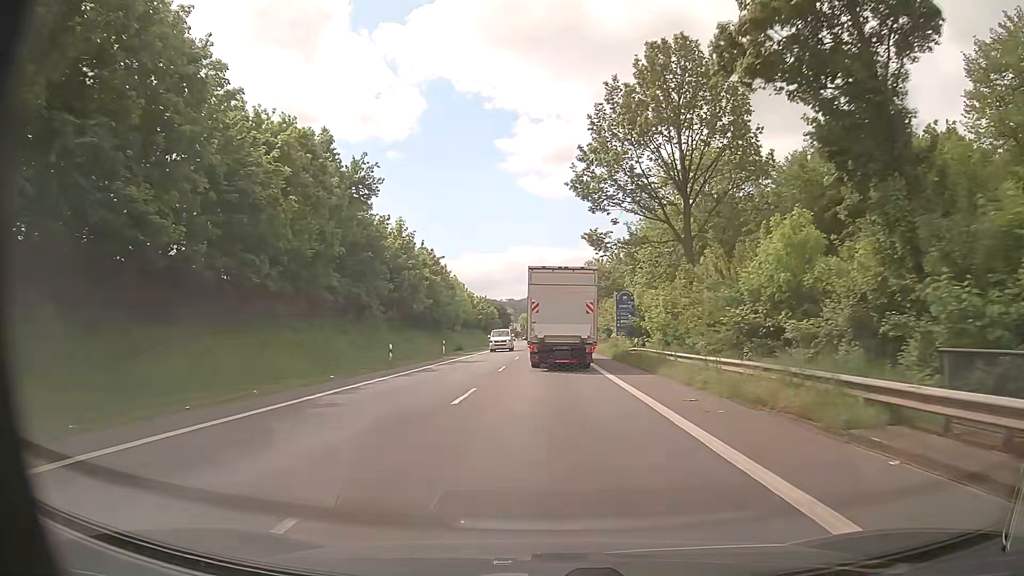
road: primary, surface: asphalt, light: Day
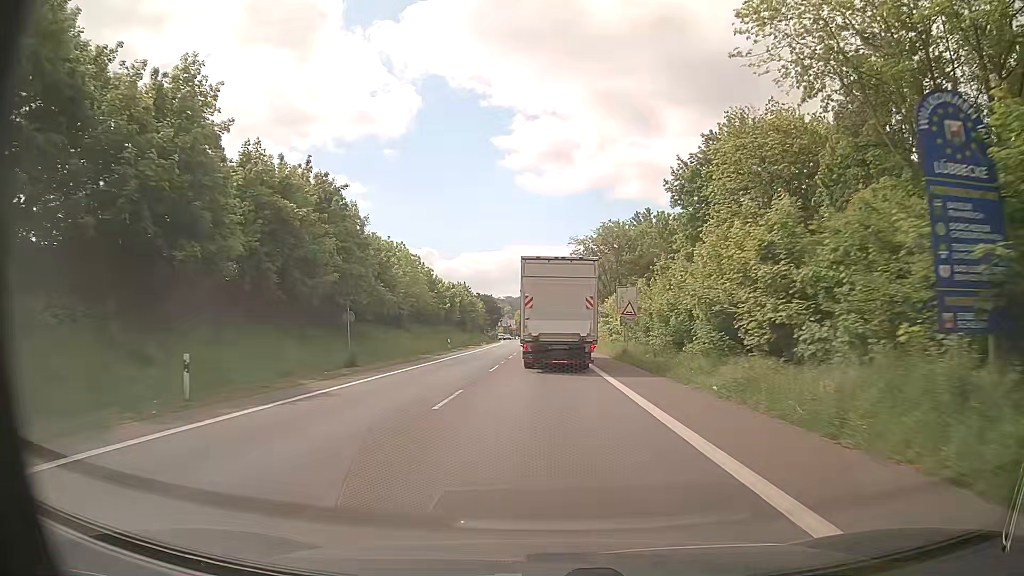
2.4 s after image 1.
(+0.2, +38.1) m; 0°
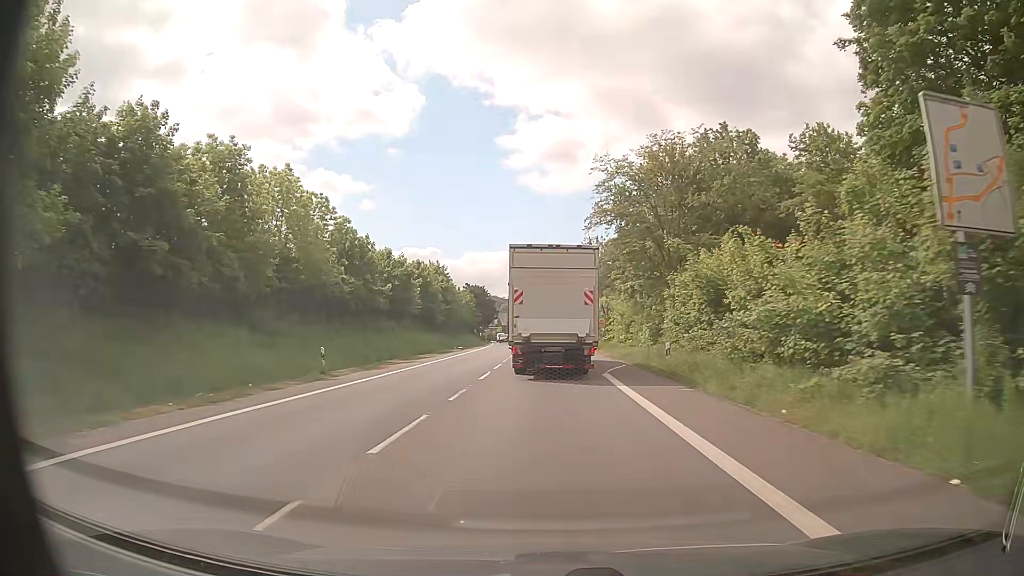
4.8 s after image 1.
(-0.1, +34.5) m; -1°
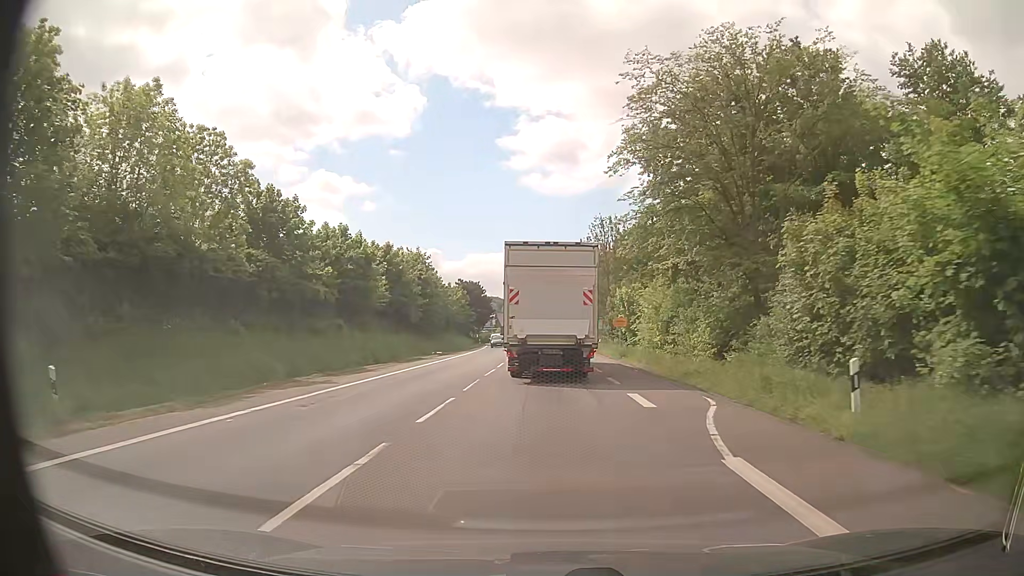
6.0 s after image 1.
(0.0, +15.4) m; 0°
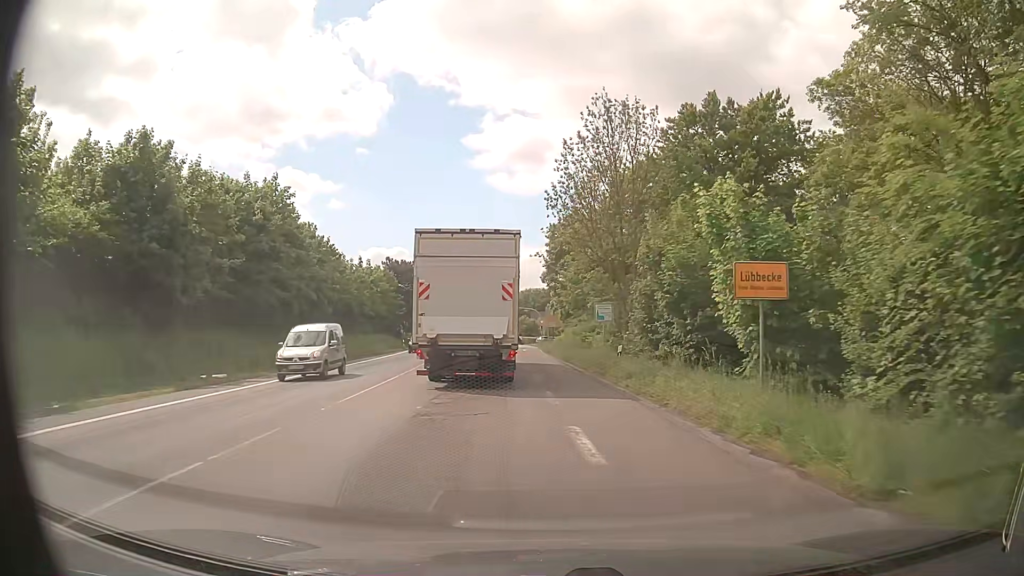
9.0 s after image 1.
(+0.8, +35.6) m; +3°
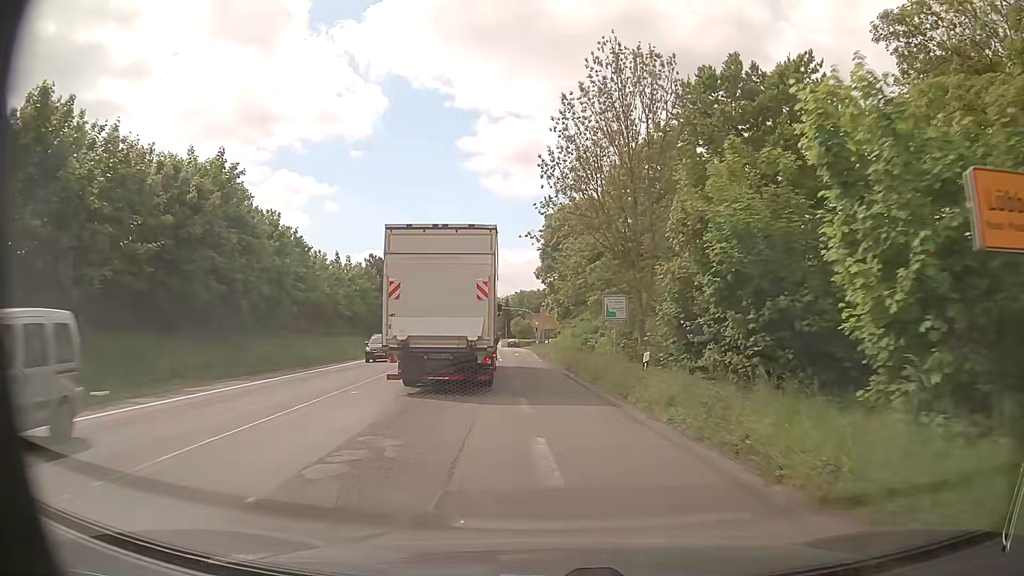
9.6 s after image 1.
(0.0, +7.0) m; +1°
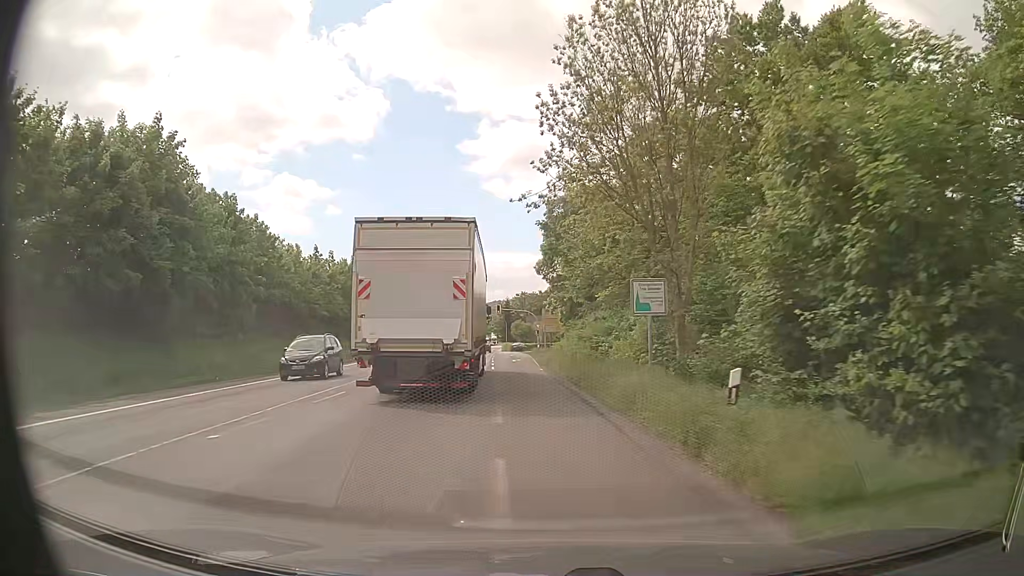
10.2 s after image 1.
(0.0, +7.3) m; 0°
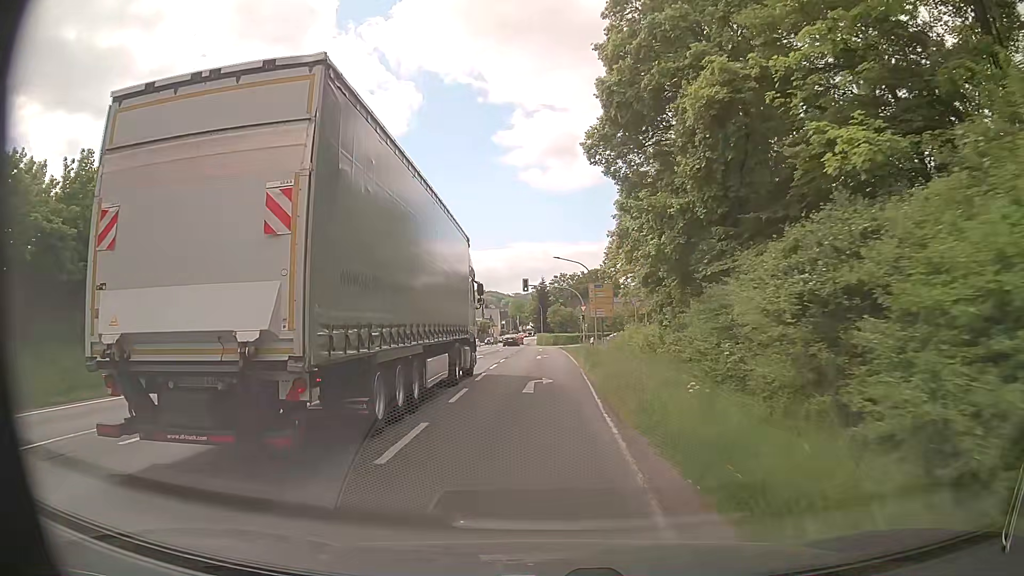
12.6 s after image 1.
(-0.9, +31.1) m; -4°
